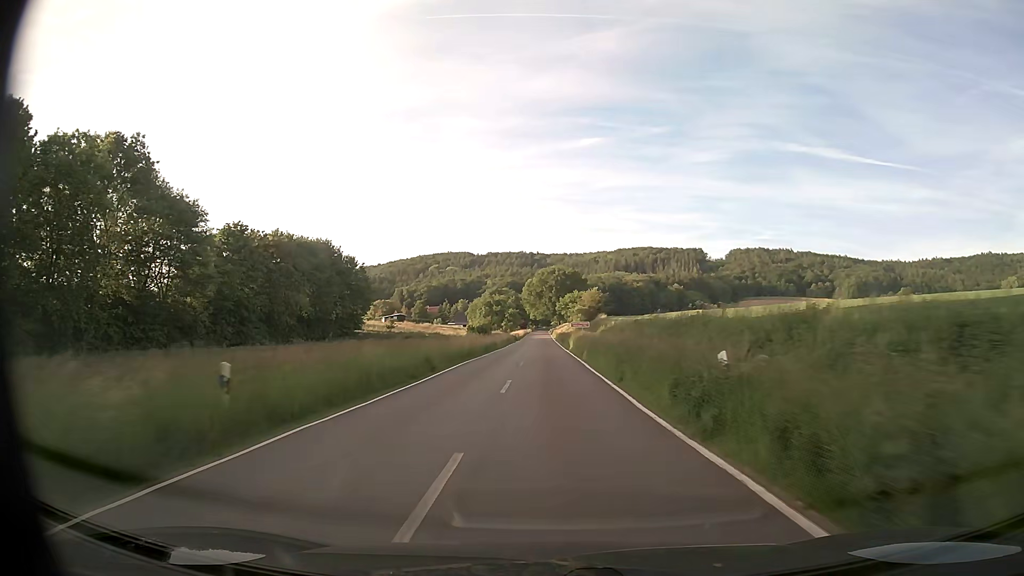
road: secondary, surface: asphalt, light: Day
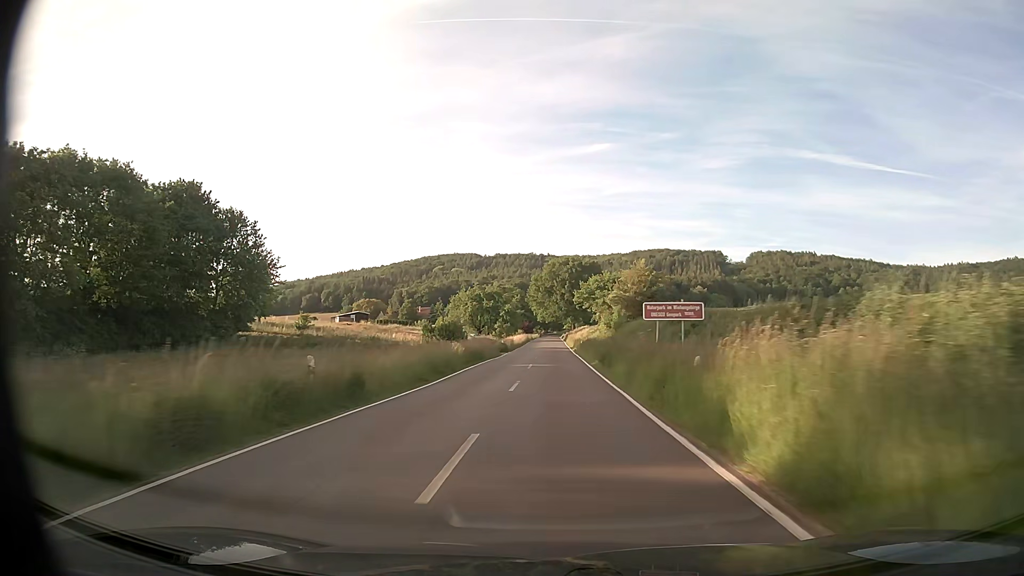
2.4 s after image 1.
(-0.2, +46.3) m; -1°
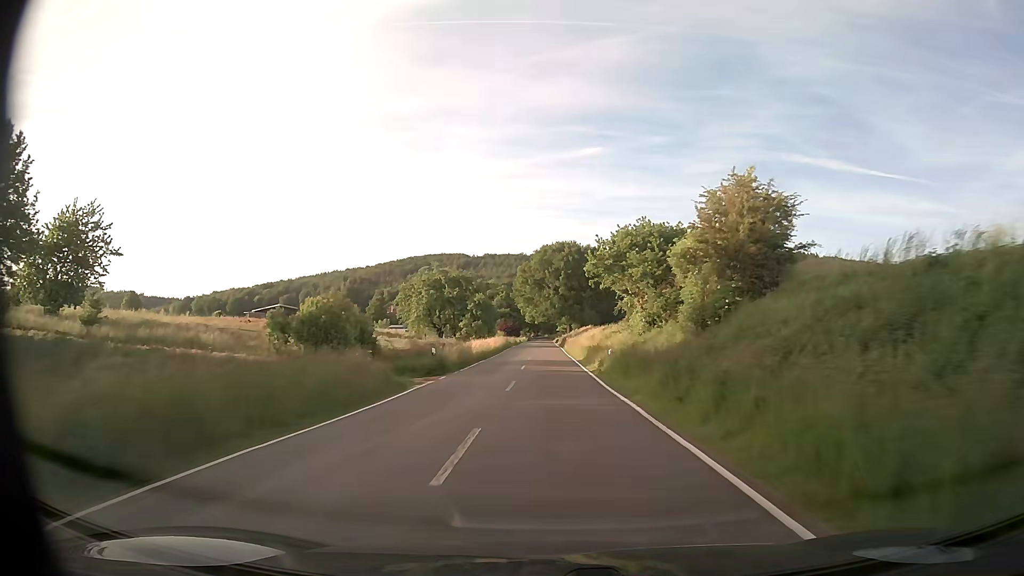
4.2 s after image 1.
(+0.2, +35.3) m; +1°
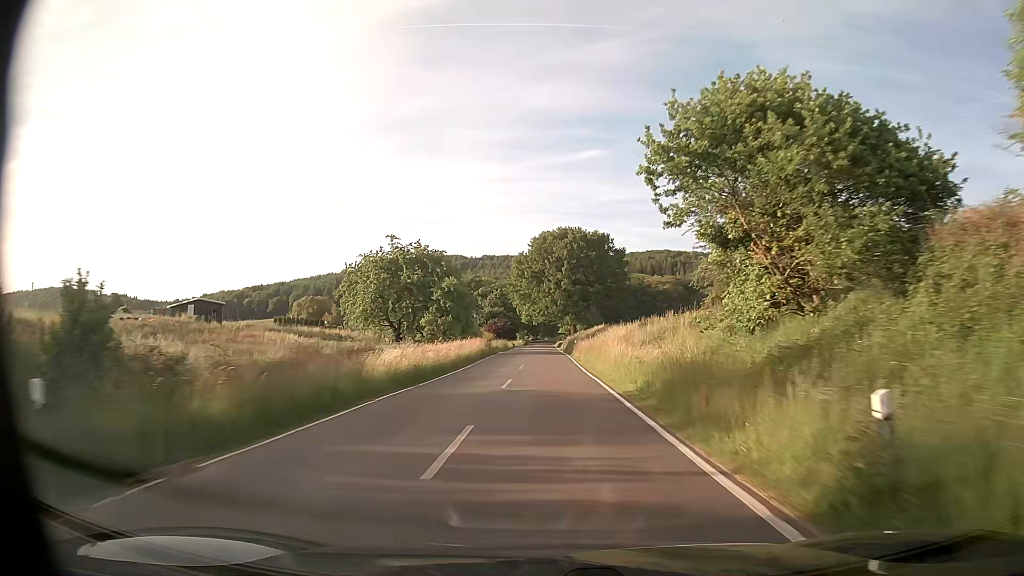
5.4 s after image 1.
(0.0, +23.7) m; 0°
(0, +10) (0, +20) (0, +30) (0, +40) (0, +50) (0, +60) (0, +70) (0, +80) (0, +90) (0, +100) m
